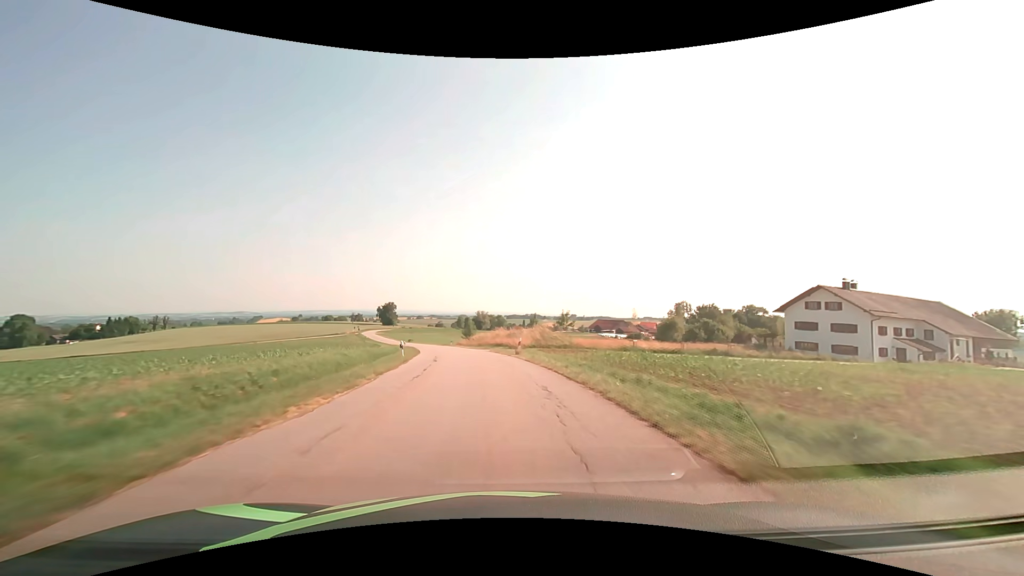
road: tertiary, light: Day
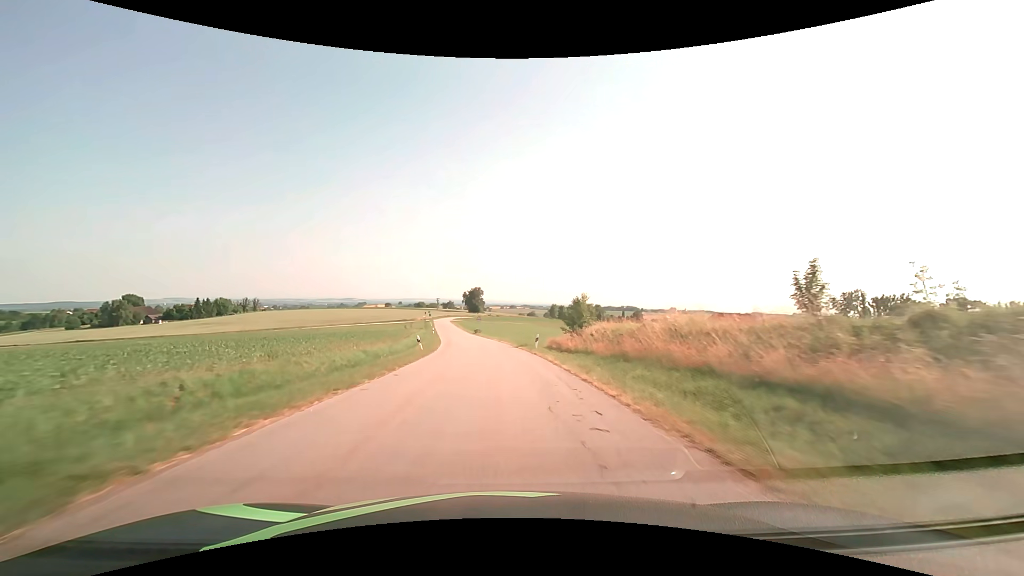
(-4.8, +47.9) m; -11°
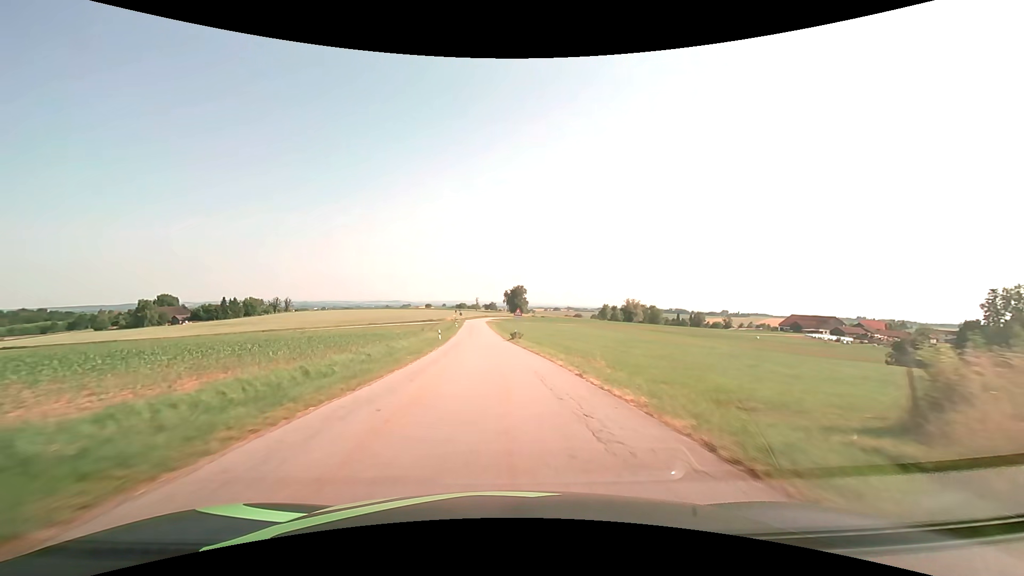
(-1.4, +34.1) m; -5°
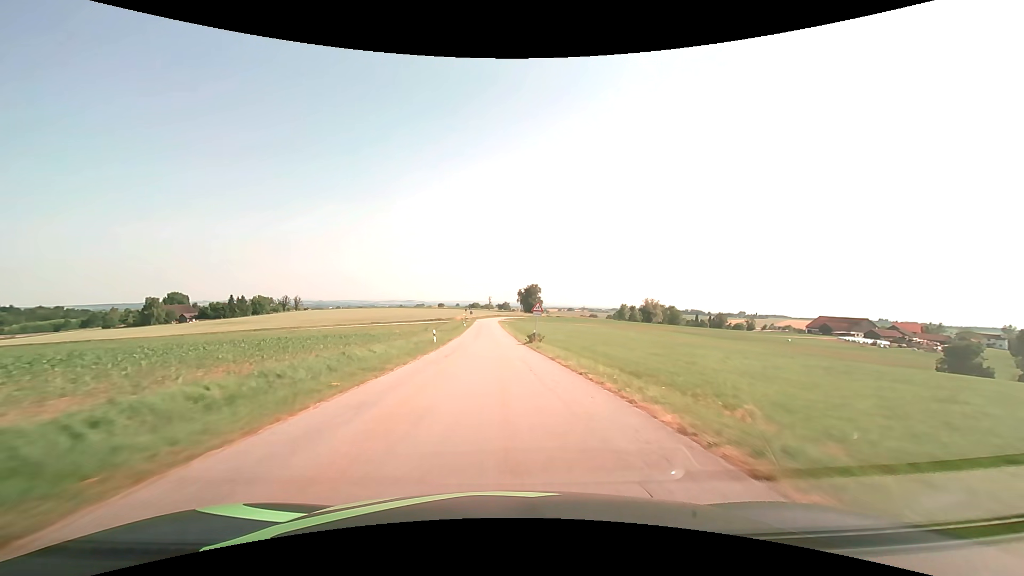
(-0.2, +11.1) m; -2°
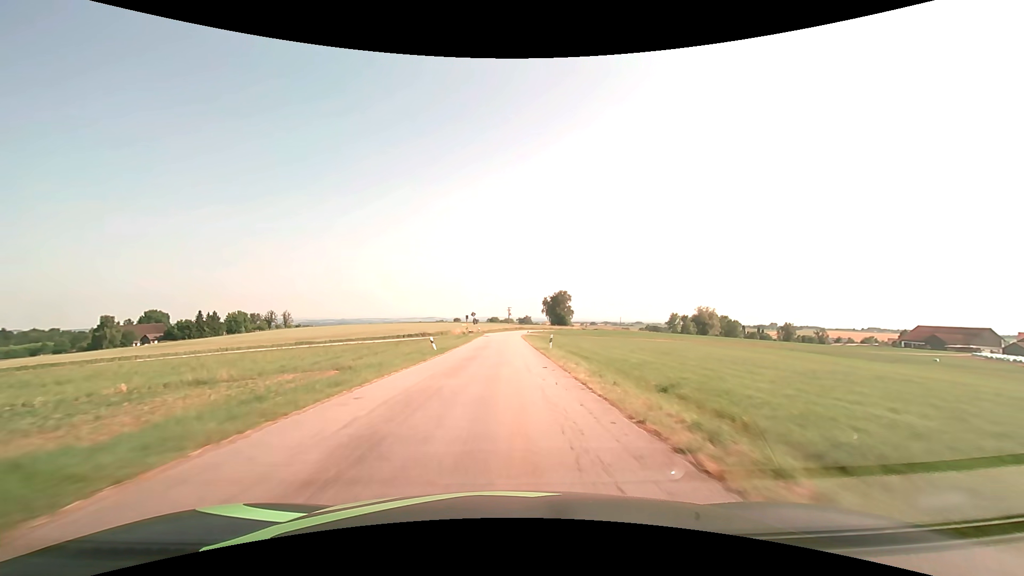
(-1.5, +54.6) m; -2°
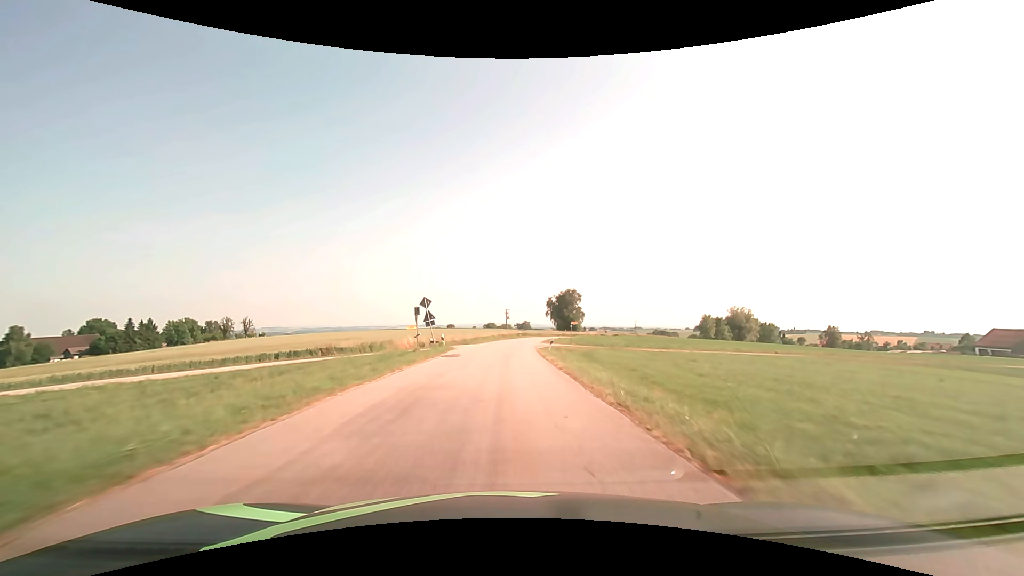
(-0.1, +43.1) m; 0°
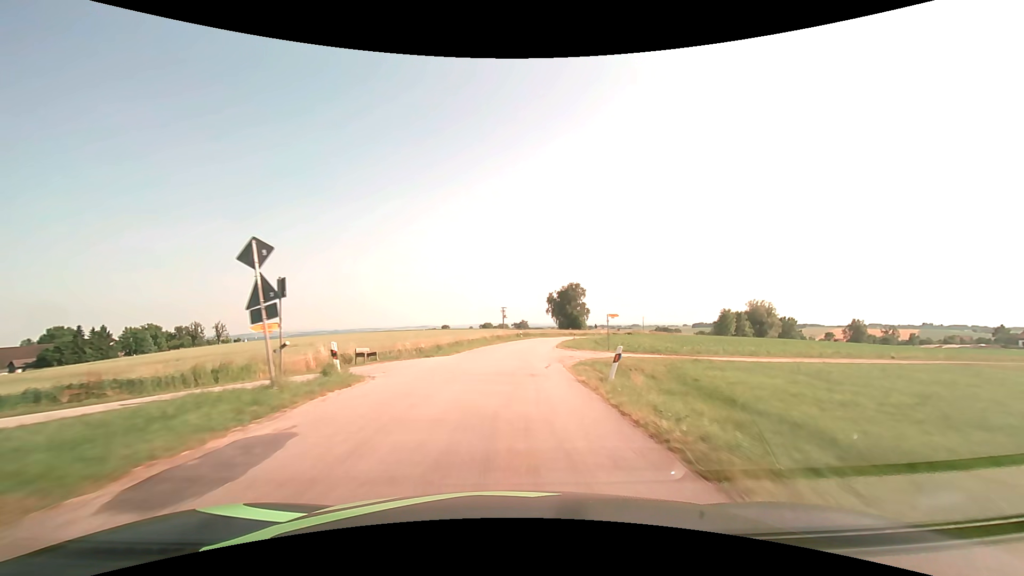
(+0.1, +21.4) m; 0°
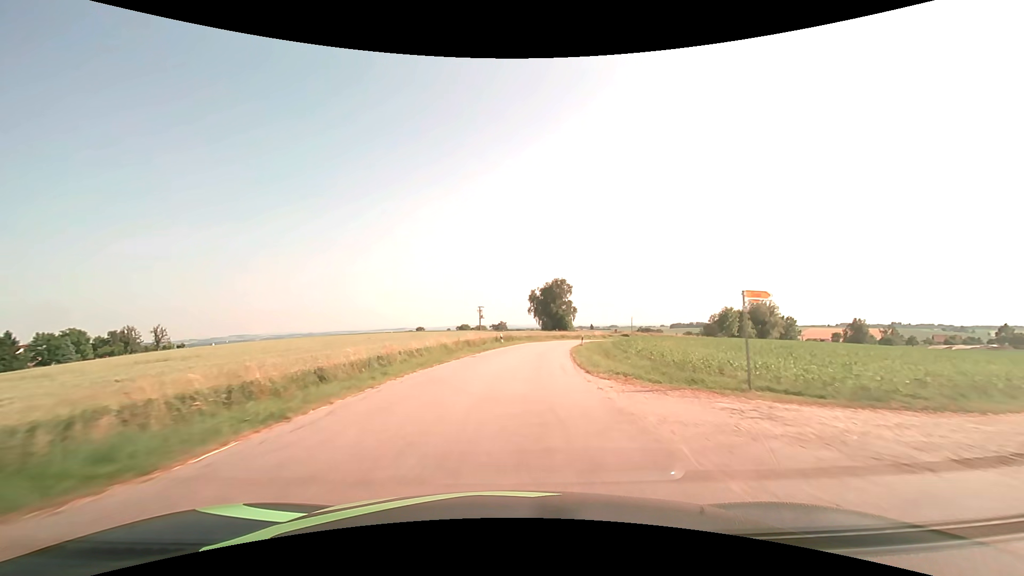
(+0.3, +21.4) m; +2°
(0, +10) (+1, +20) (+2, +30) (+3, +40) (+5, +50) (+7, +59) (+10, +69) (+14, +78) (+18, +88) (+22, +96) m
